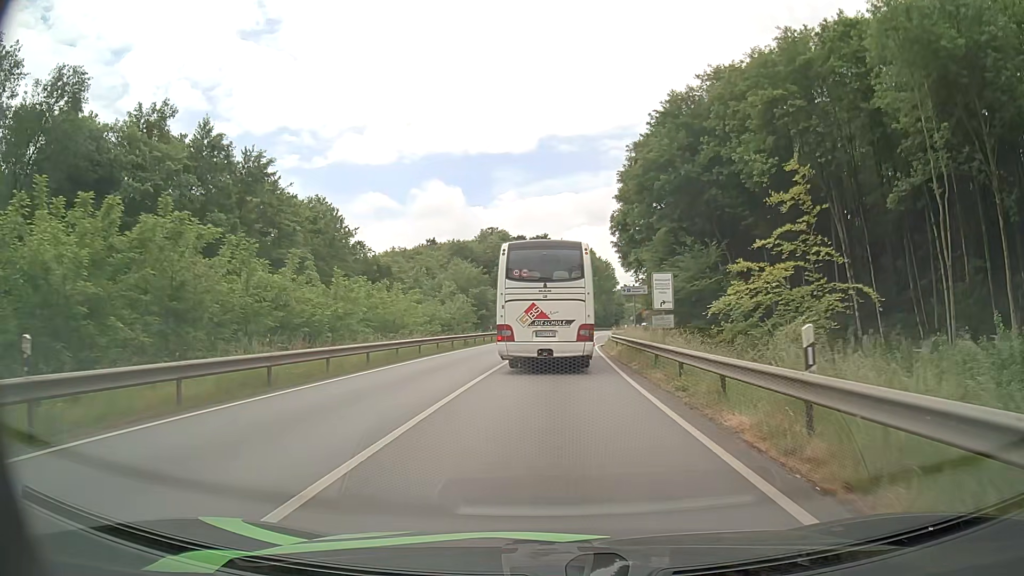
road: primary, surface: asphalt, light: Day
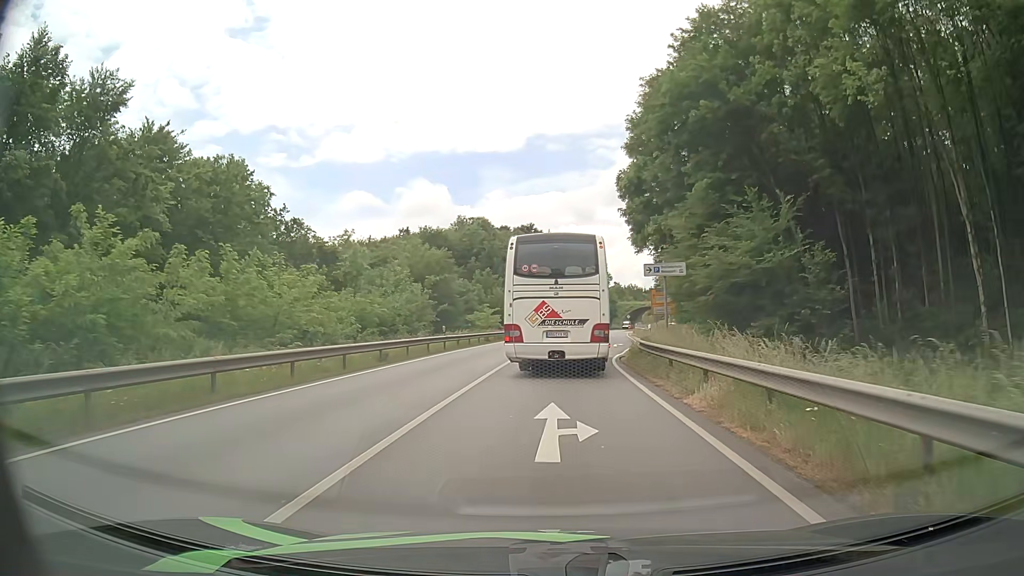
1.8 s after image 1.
(+0.1, +18.6) m; 0°
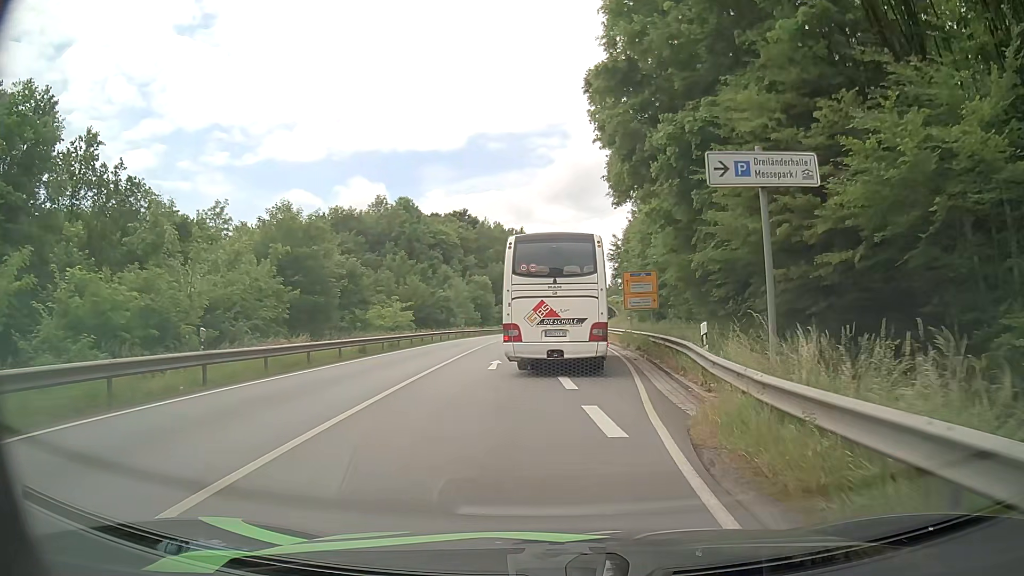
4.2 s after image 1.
(+0.8, +21.4) m; +5°
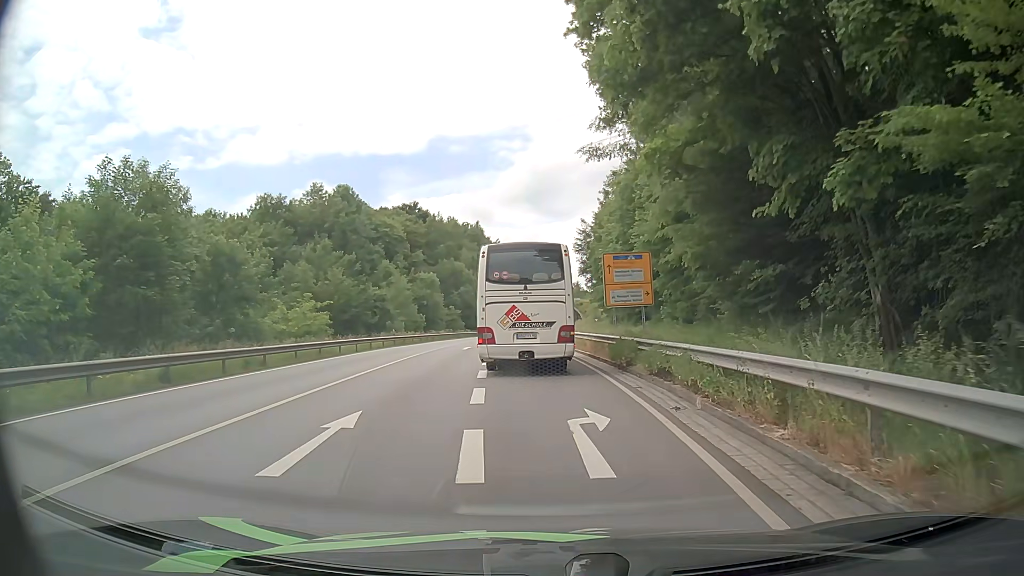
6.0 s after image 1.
(+0.5, +14.0) m; +3°
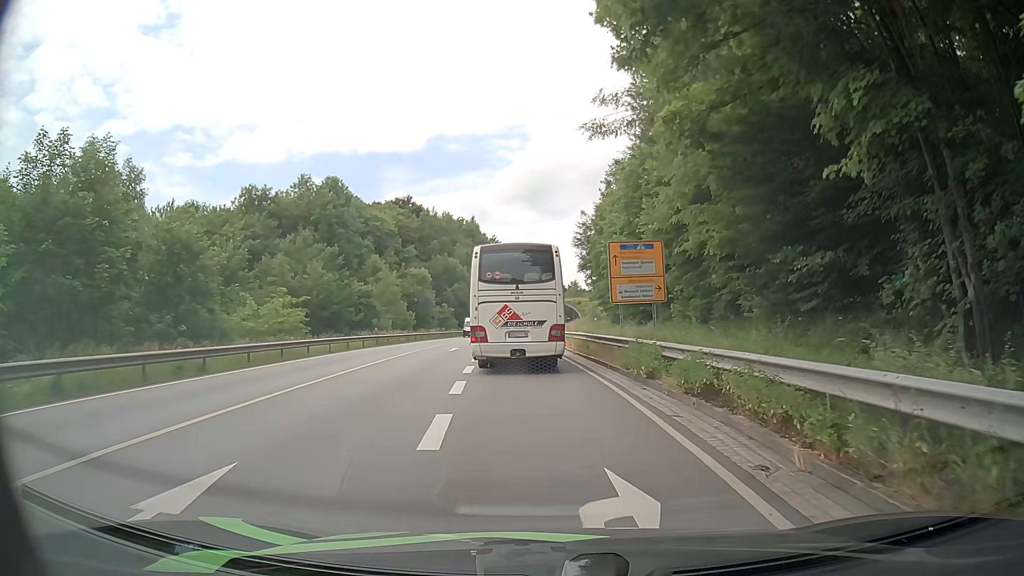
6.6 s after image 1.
(+0.1, +4.5) m; +1°
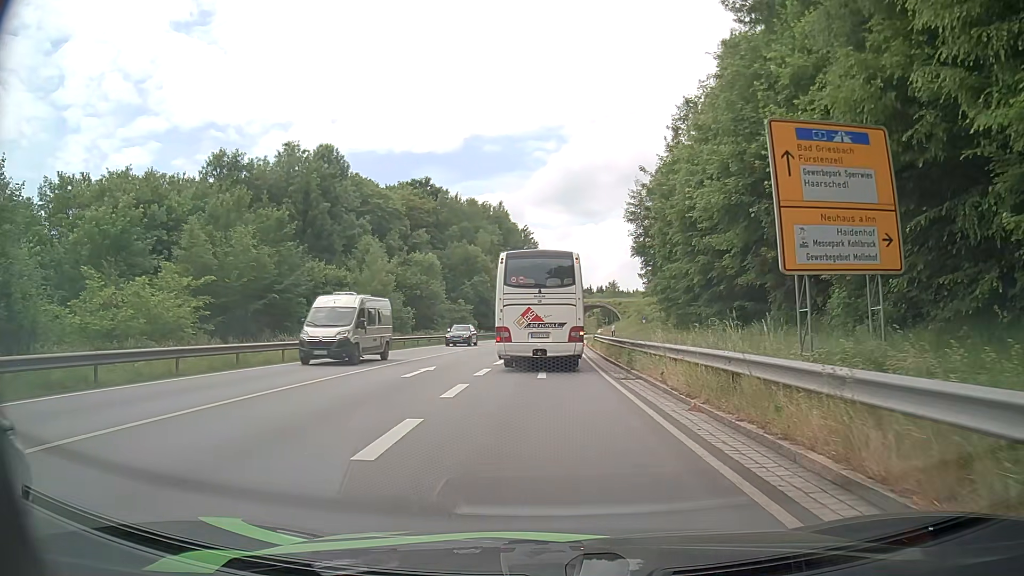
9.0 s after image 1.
(-0.6, +18.8) m; -4°
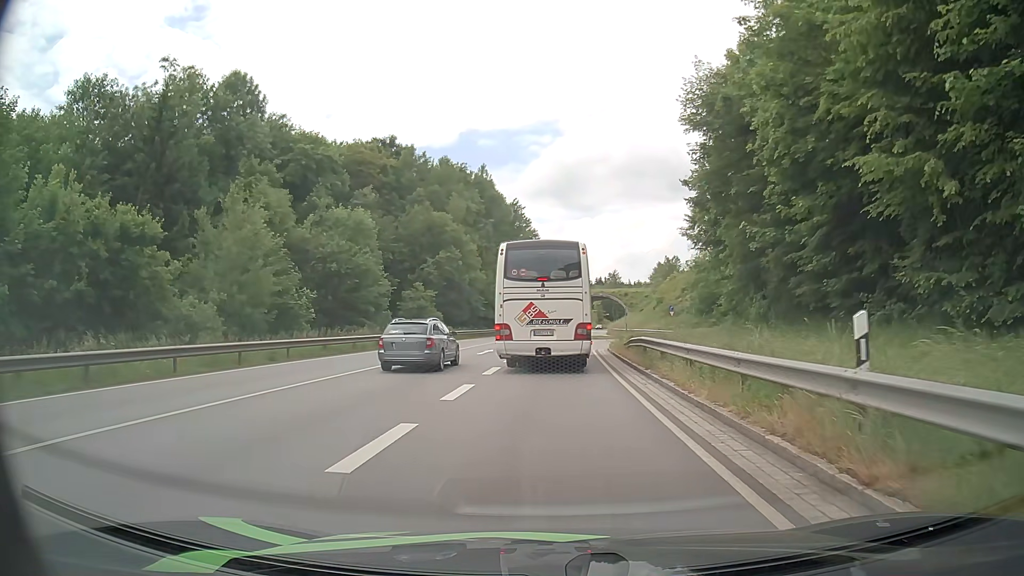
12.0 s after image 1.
(+0.3, +24.6) m; 0°
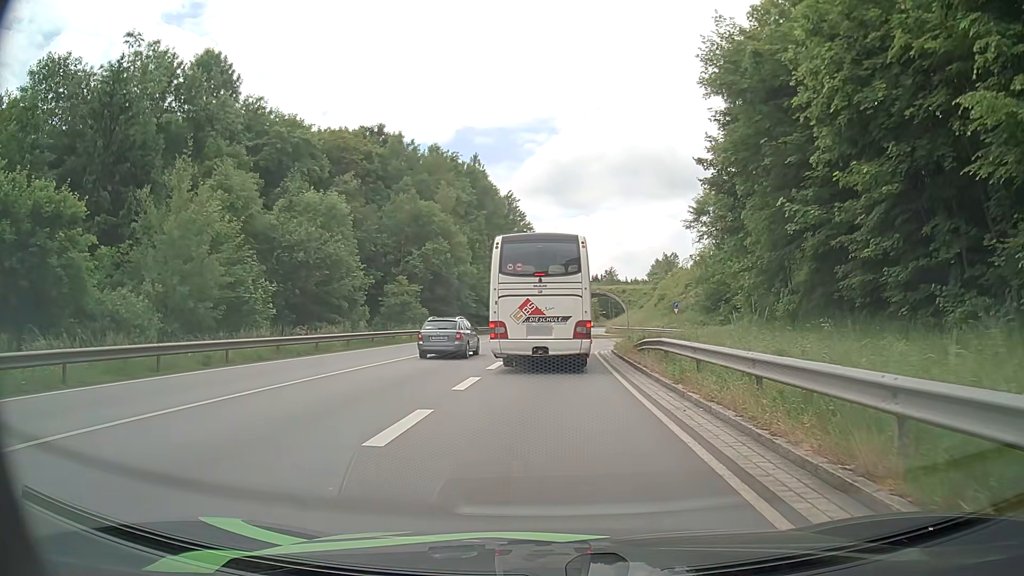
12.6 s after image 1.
(+0.1, +4.8) m; +1°
(0, +10) (0, +20) (0, +30) (+2, +40) (+8, +48) (+17, +52) (+27, +55) (+36, +57) (+45, +61) (+54, +67) m
